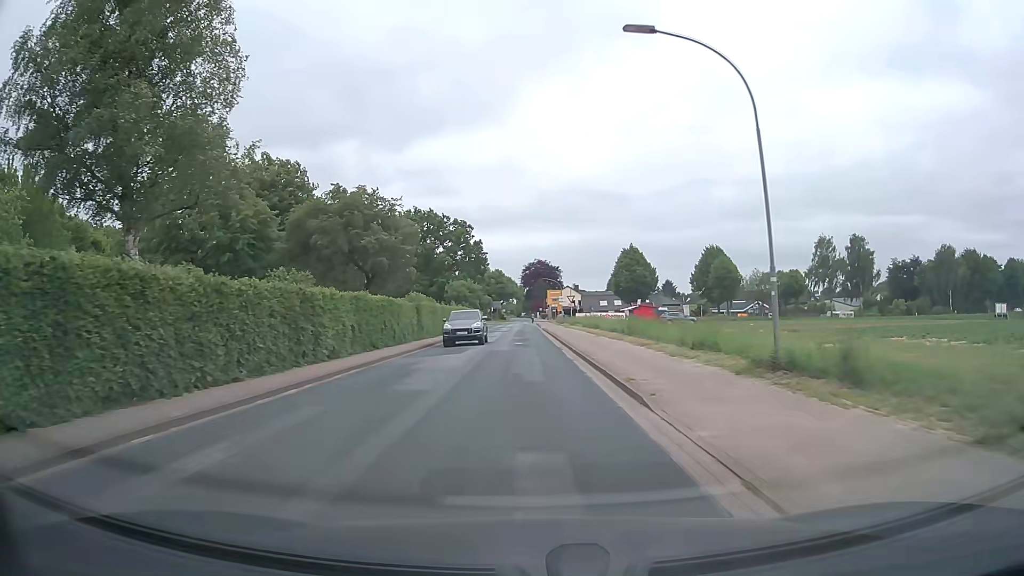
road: tertiary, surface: asphalt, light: Day
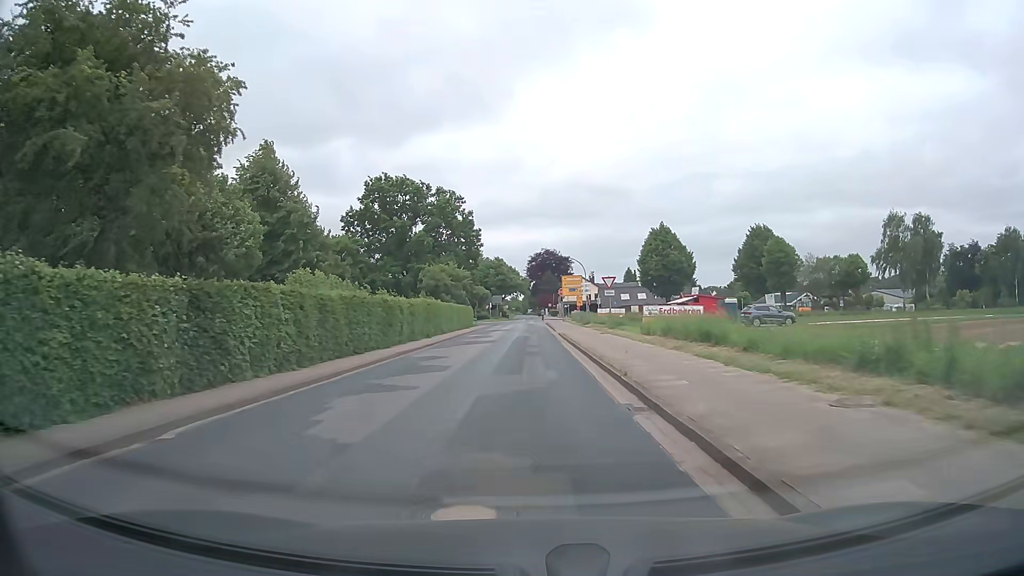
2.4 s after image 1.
(0.0, +28.5) m; -1°
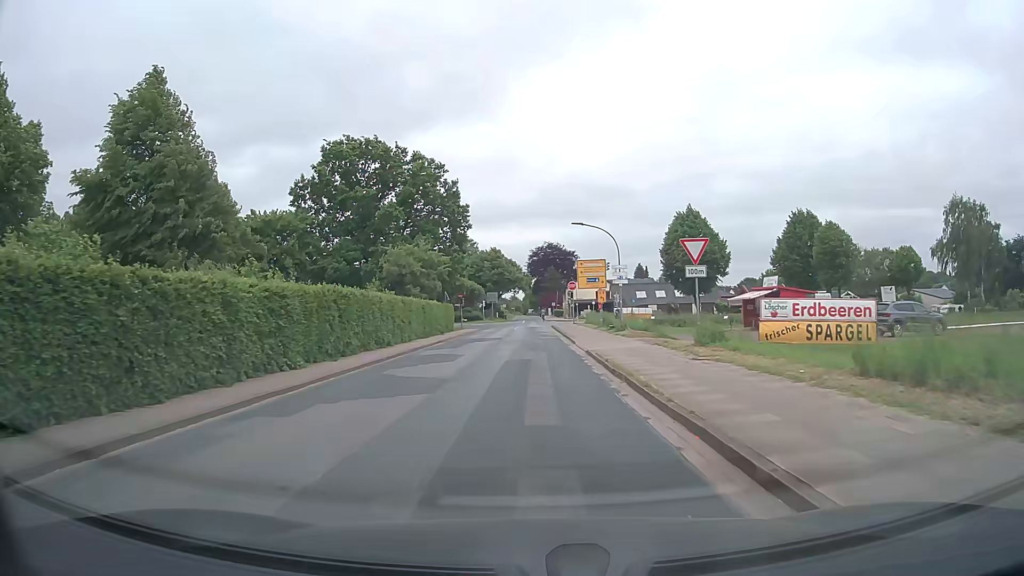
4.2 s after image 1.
(0.0, +20.0) m; 0°
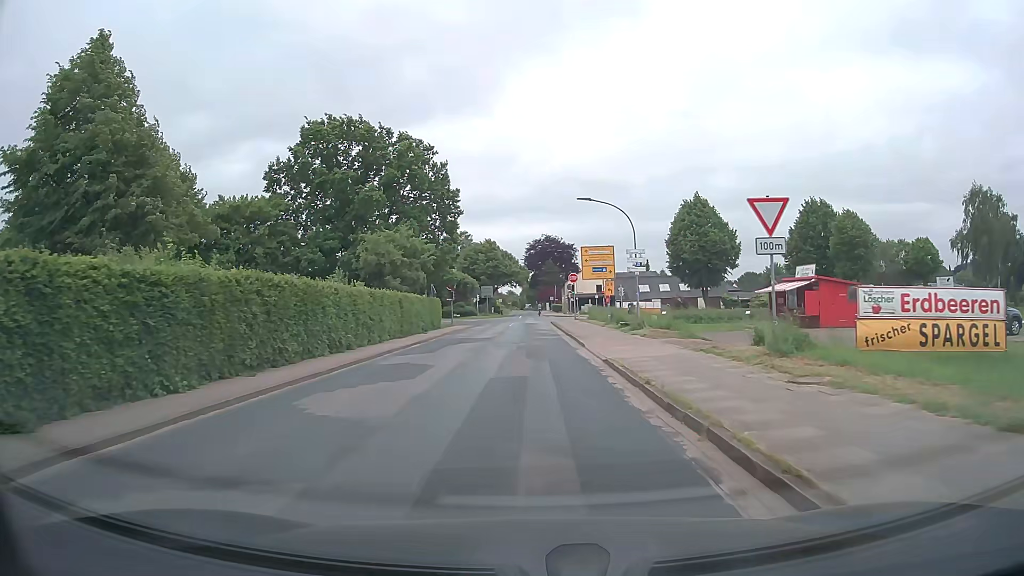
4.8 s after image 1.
(0.0, +6.3) m; +1°
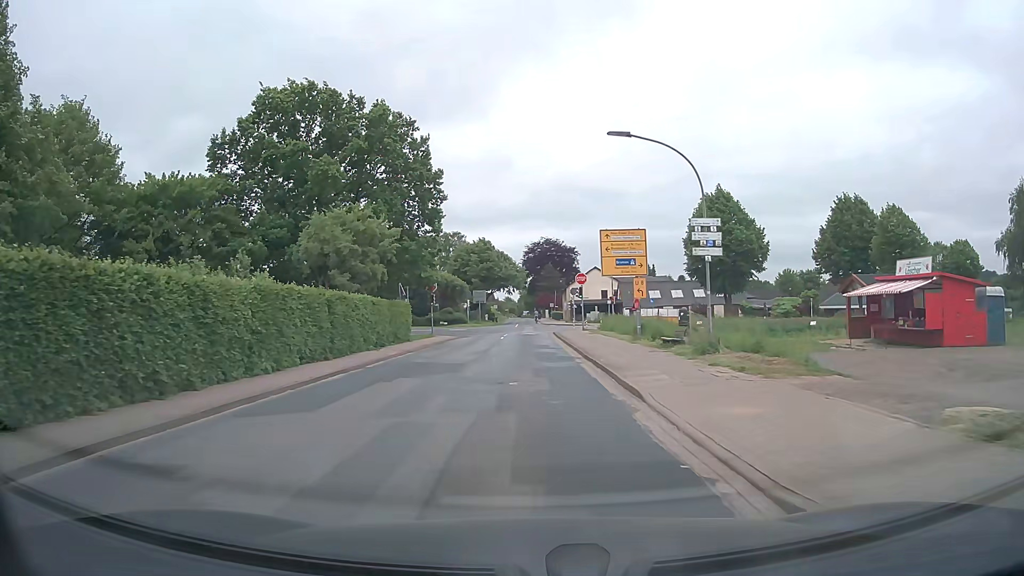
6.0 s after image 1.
(-0.1, +11.9) m; -1°
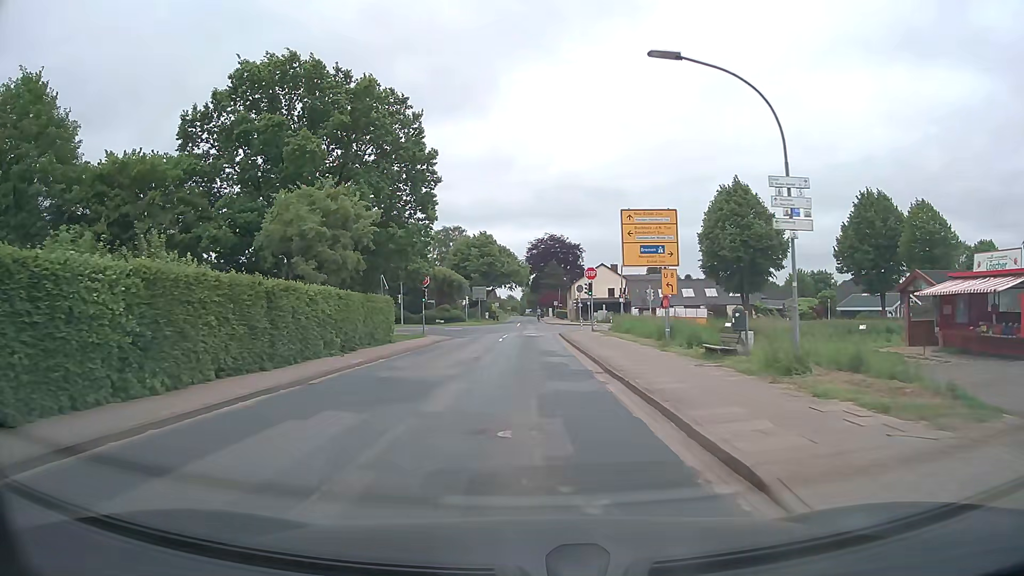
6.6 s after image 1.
(+0.1, +5.6) m; +1°
